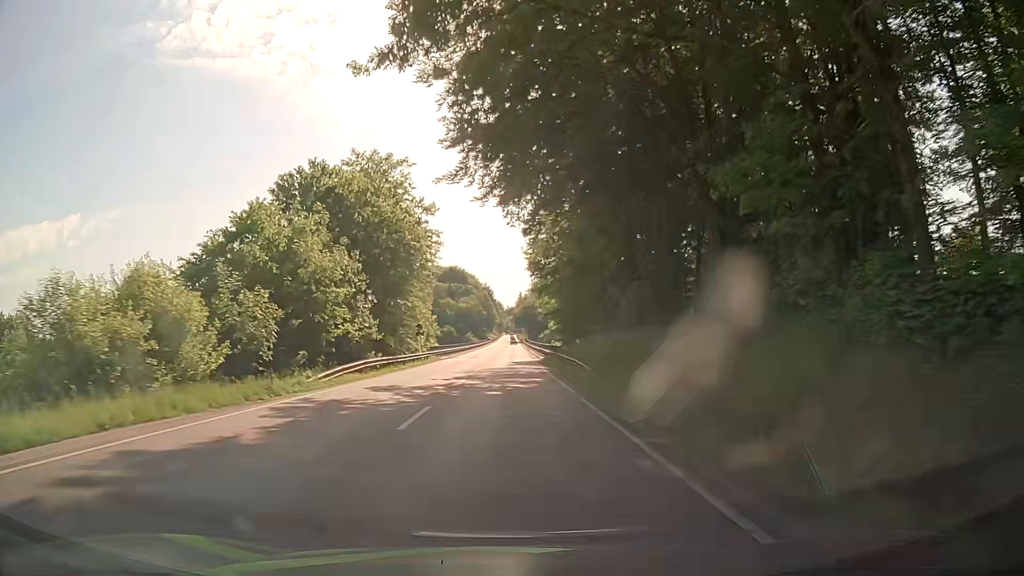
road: primary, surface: asphalt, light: Day
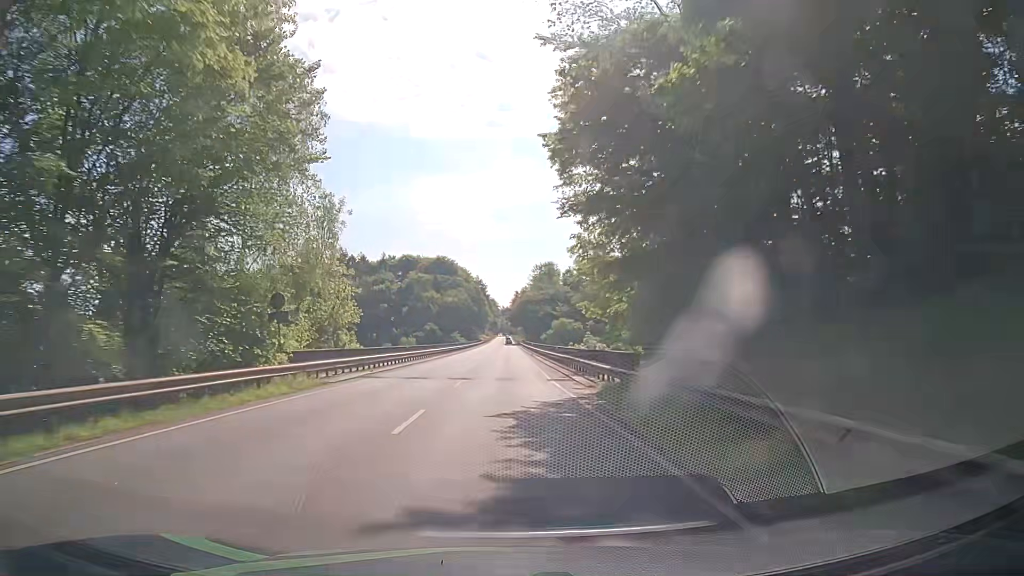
(+0.4, +36.4) m; +1°
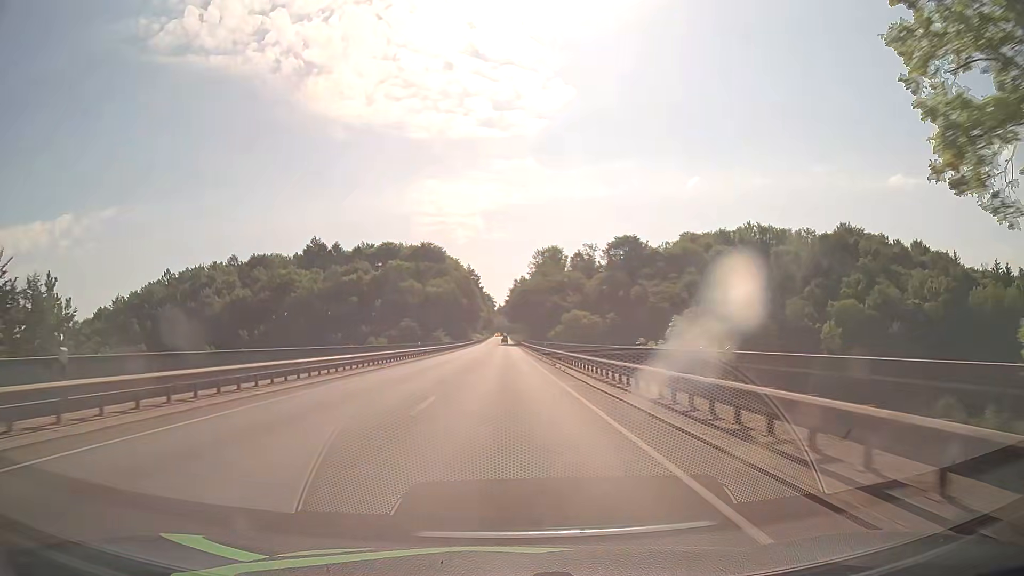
(+0.1, +36.9) m; 0°
(0, +10) (0, +20) (0, +30) (0, +40) (0, +50) (0, +60) (0, +70) (0, +80) (0, +90) (0, +100) m
